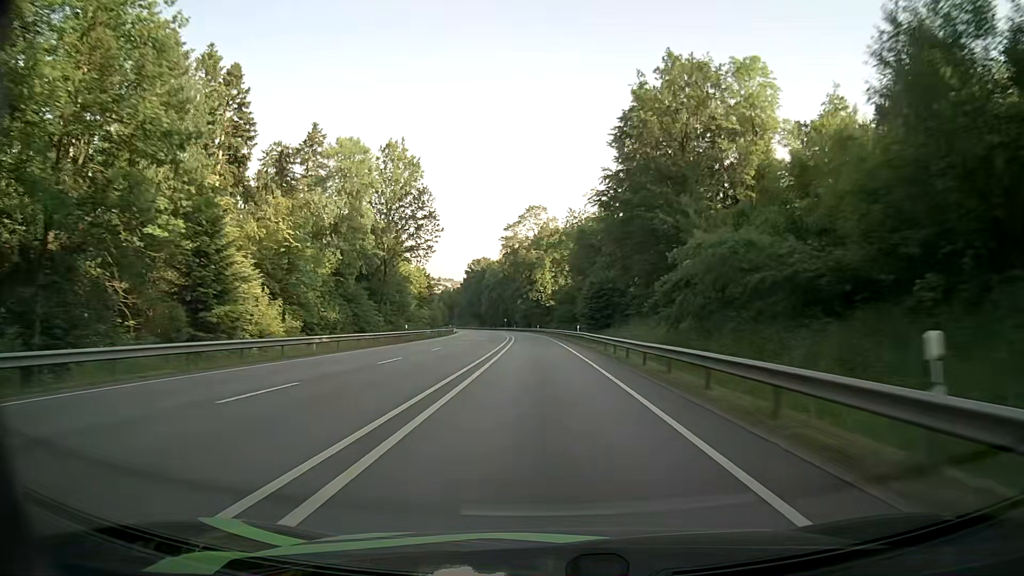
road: primary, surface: asphalt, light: Day
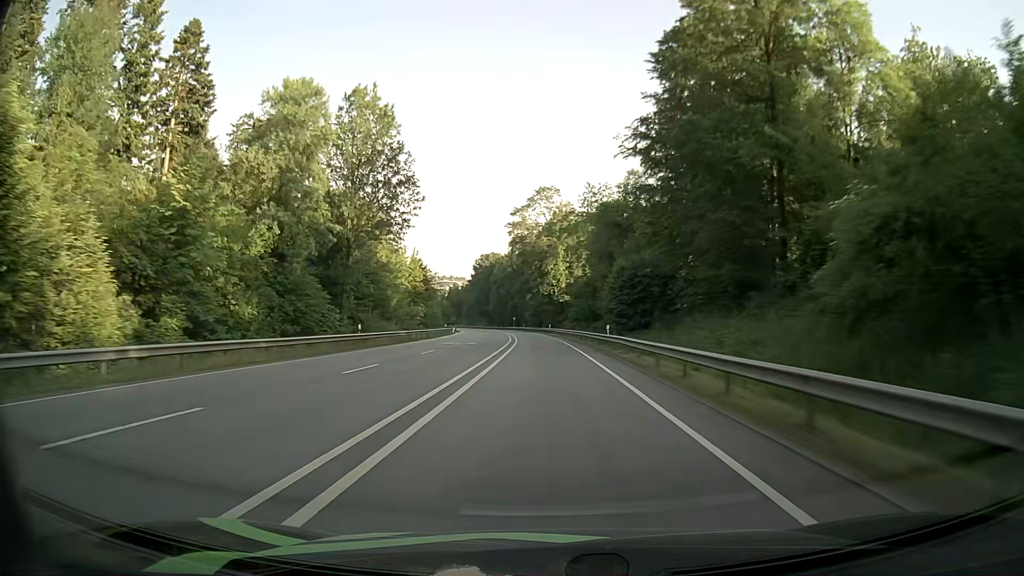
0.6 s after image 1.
(-0.1, +17.0) m; -1°
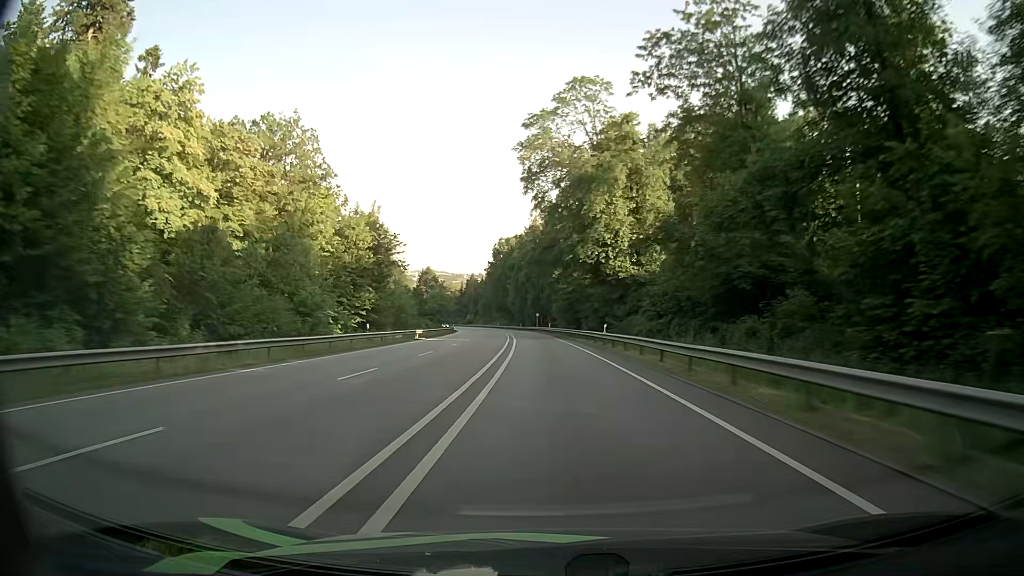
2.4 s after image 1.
(-1.3, +50.5) m; -3°
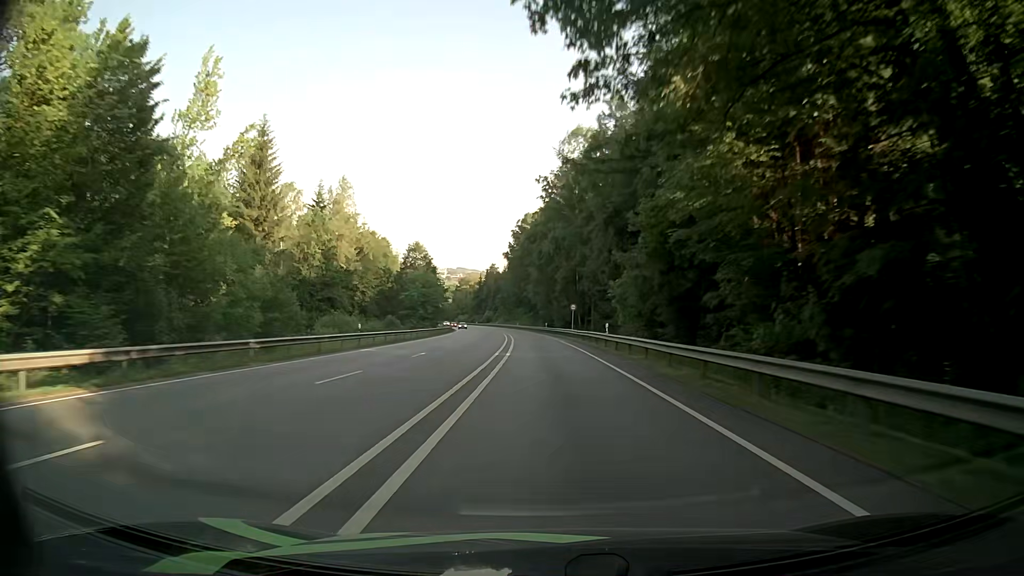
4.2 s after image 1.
(-1.3, +49.9) m; -3°
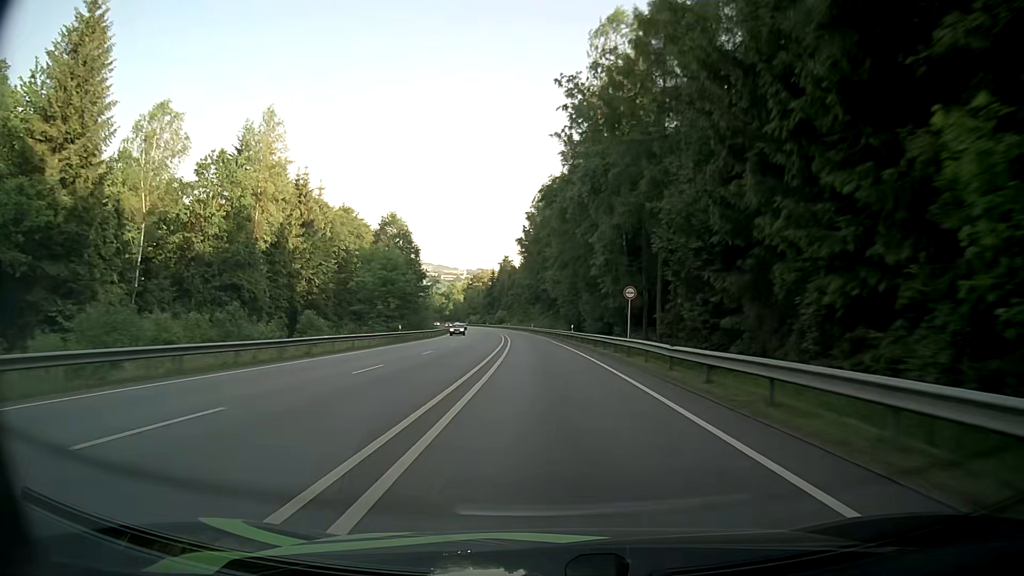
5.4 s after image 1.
(-0.3, +32.9) m; -2°
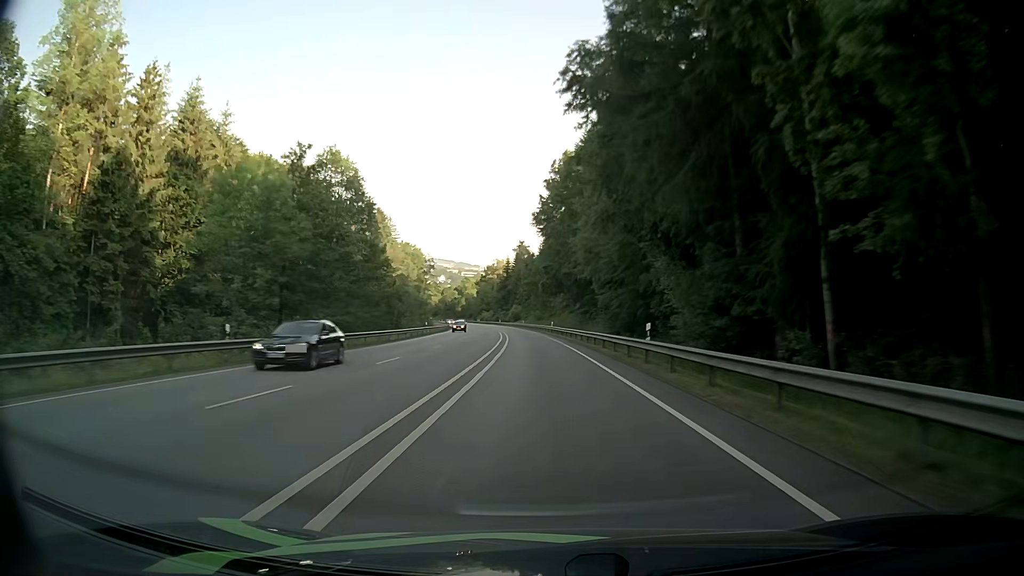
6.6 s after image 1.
(-0.4, +32.7) m; -2°
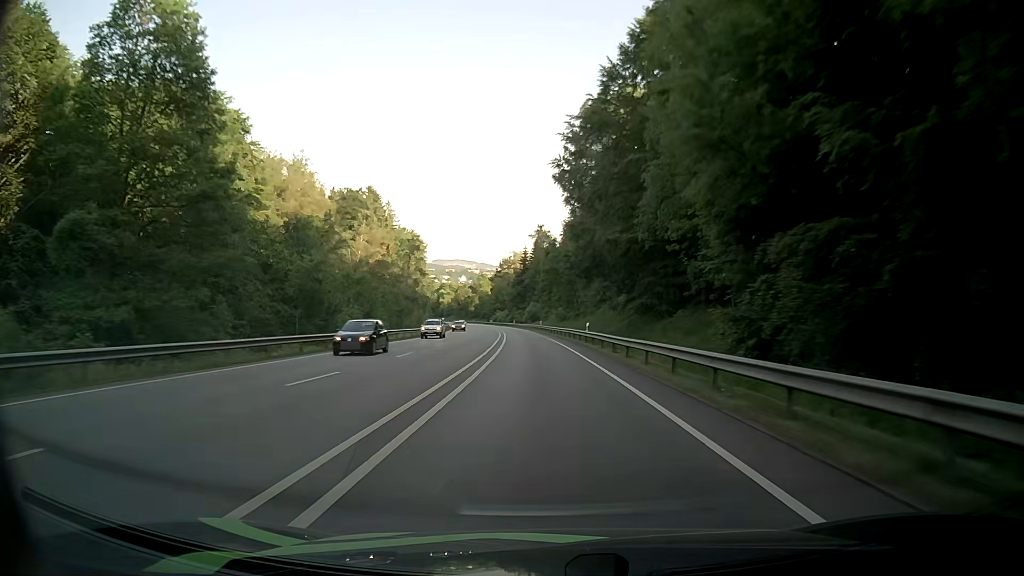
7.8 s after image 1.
(-0.5, +32.5) m; -2°
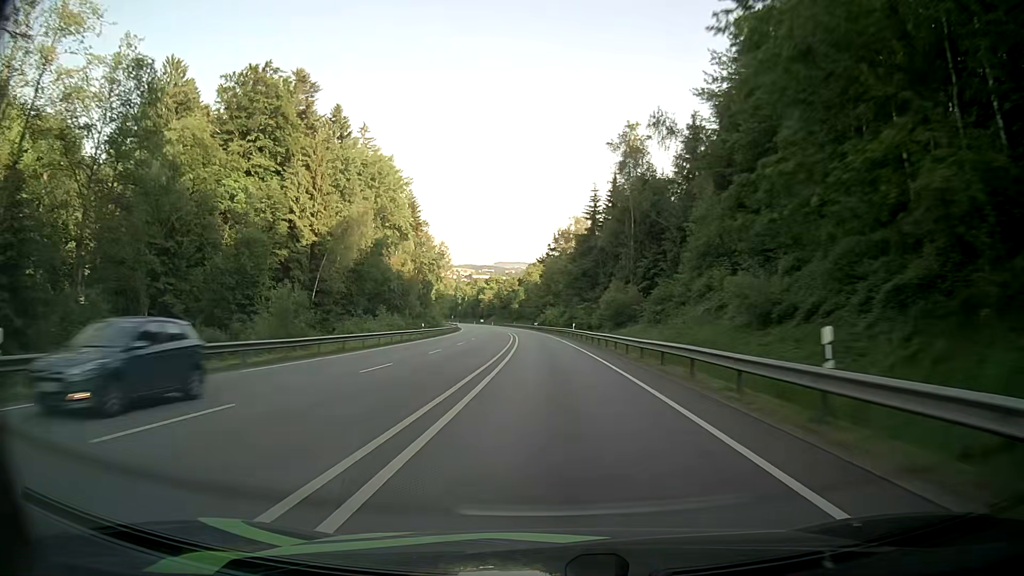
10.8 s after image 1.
(-3.6, +80.3) m; -5°
(0, +10) (0, +20) (0, +30) (-1, +40) (-1, +50) (-1, +60) (-2, +70) (-2, +80) (-3, +90) (-4, +100) m
